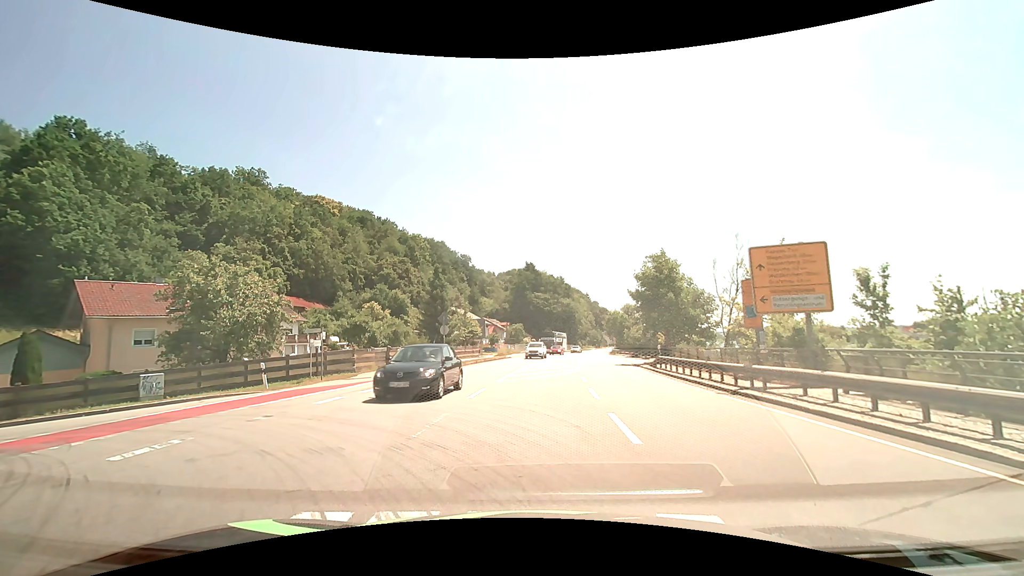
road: primary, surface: asphalt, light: Day
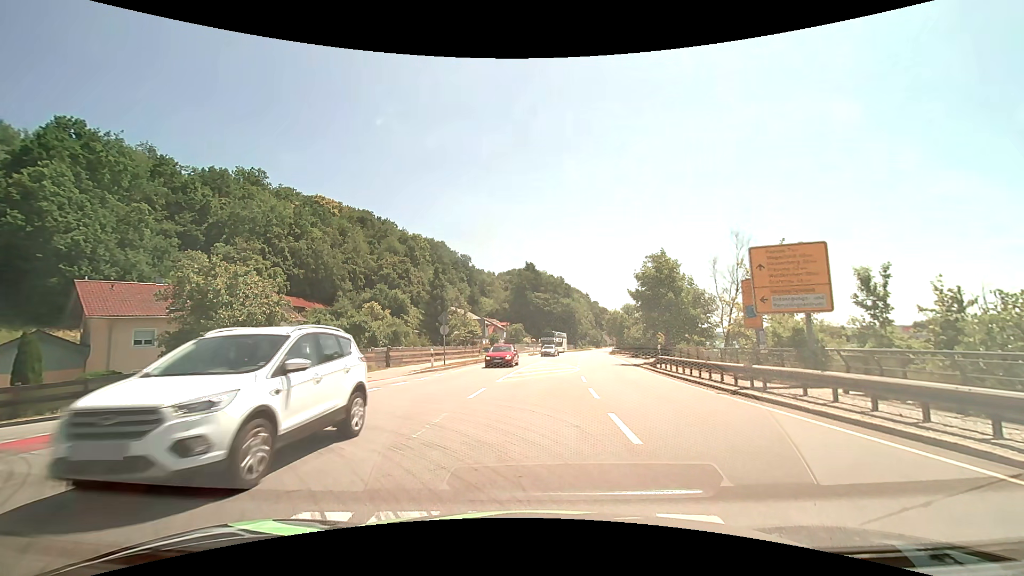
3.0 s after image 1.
(0.0, 0.0) m; 0°
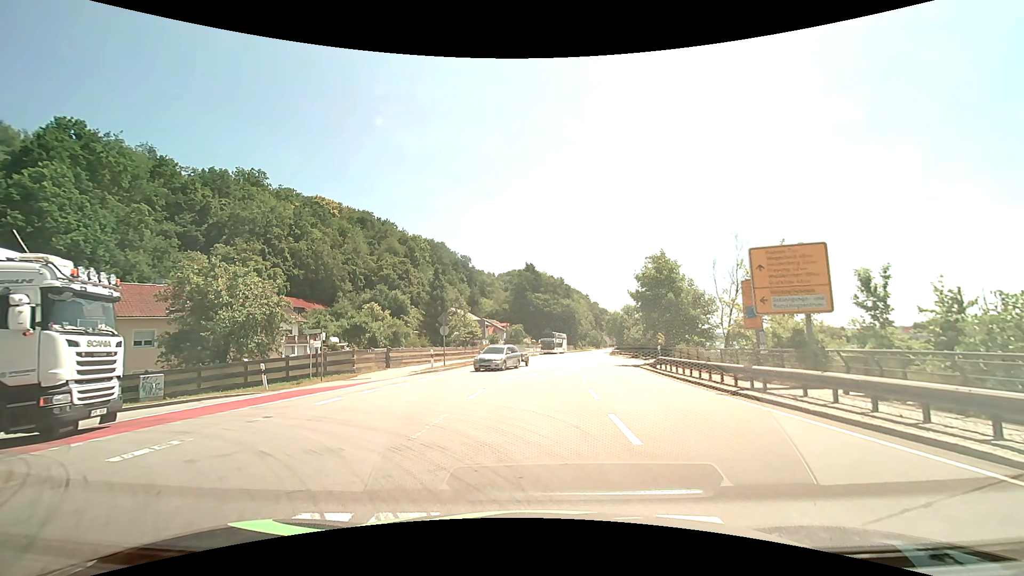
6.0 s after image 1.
(0.0, 0.0) m; 0°
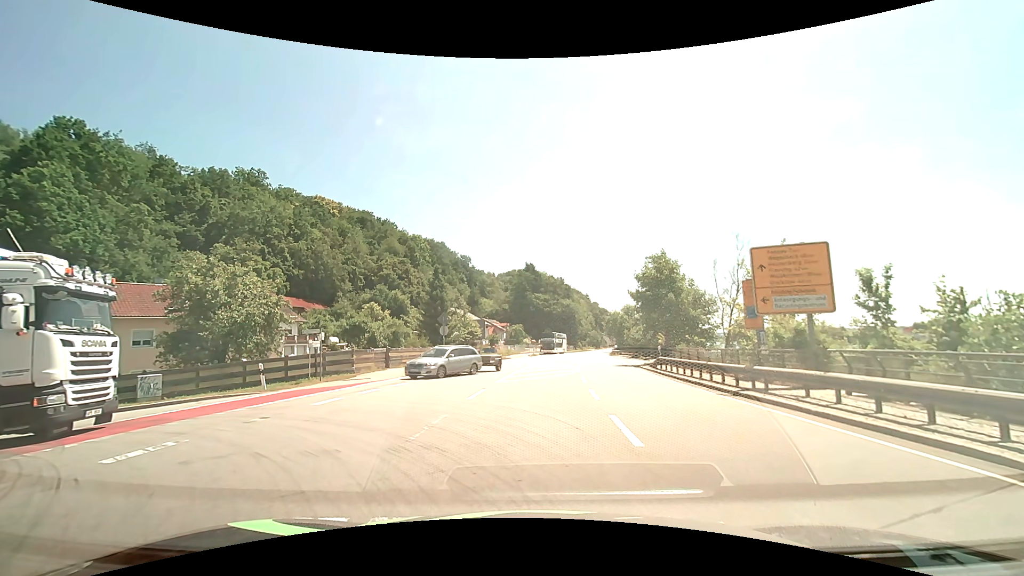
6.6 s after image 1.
(0.0, +0.1) m; 0°
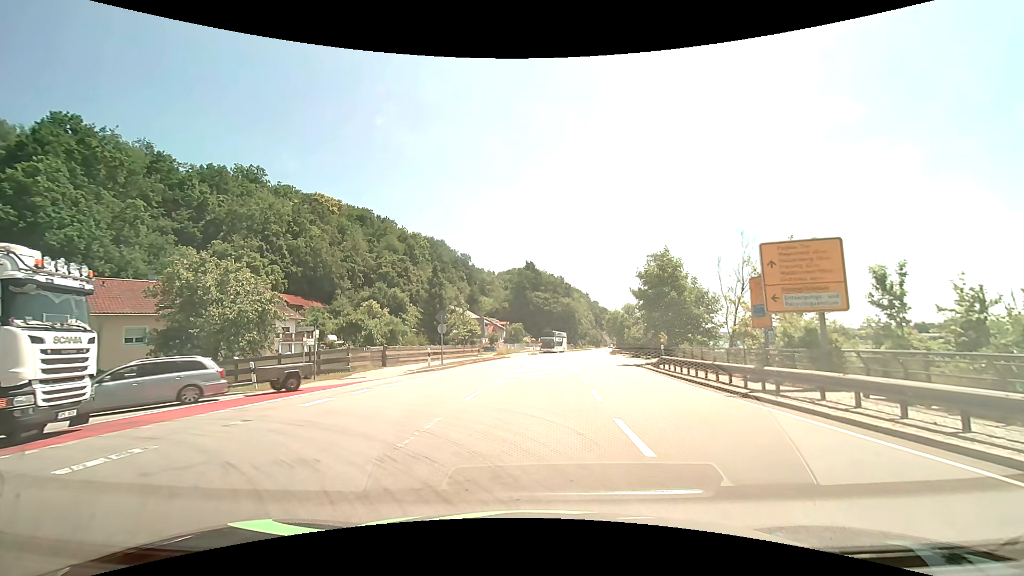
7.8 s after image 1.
(0.0, +0.7) m; 0°
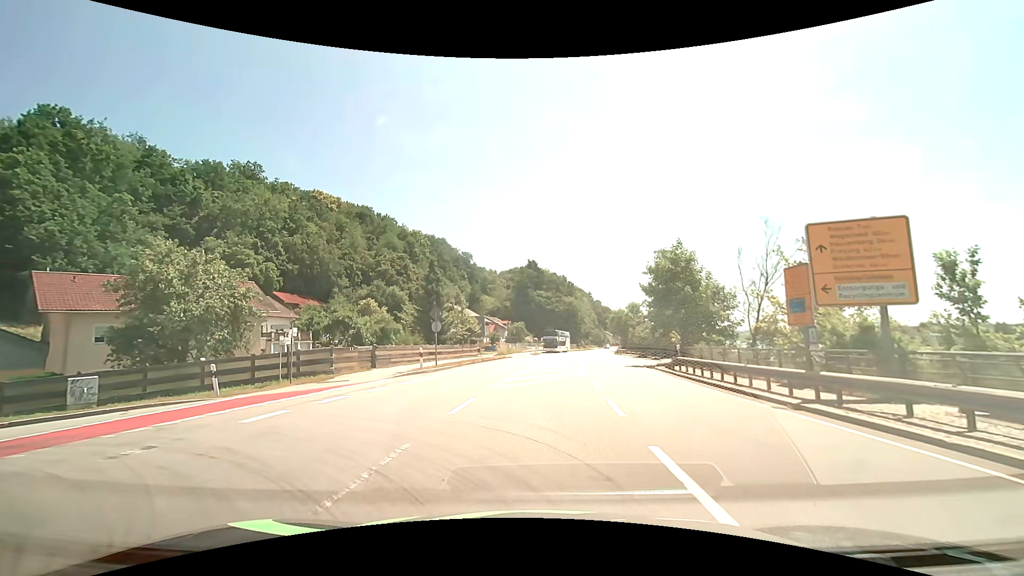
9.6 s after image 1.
(0.0, +2.7) m; +1°
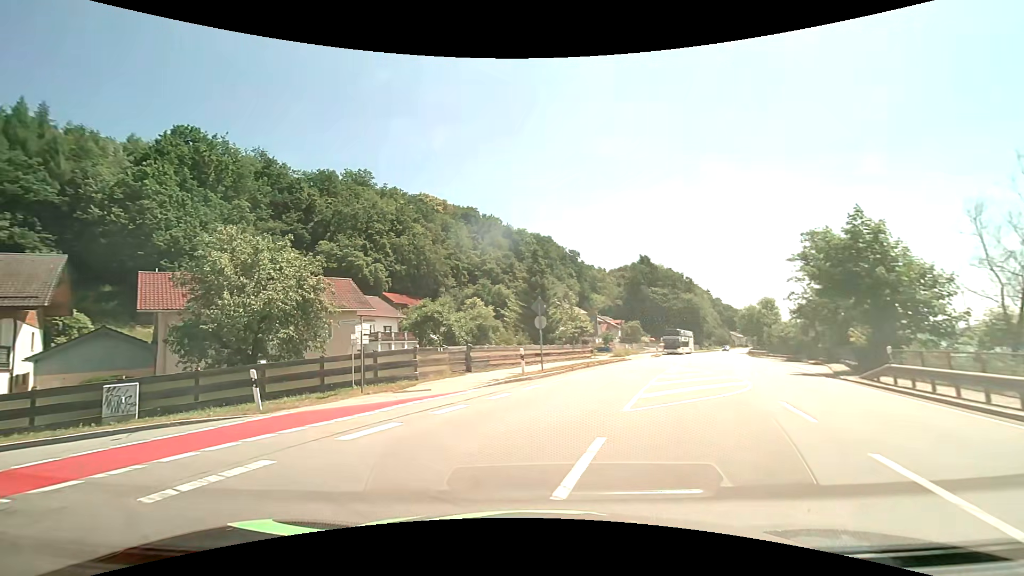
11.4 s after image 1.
(-0.4, +5.7) m; -13°
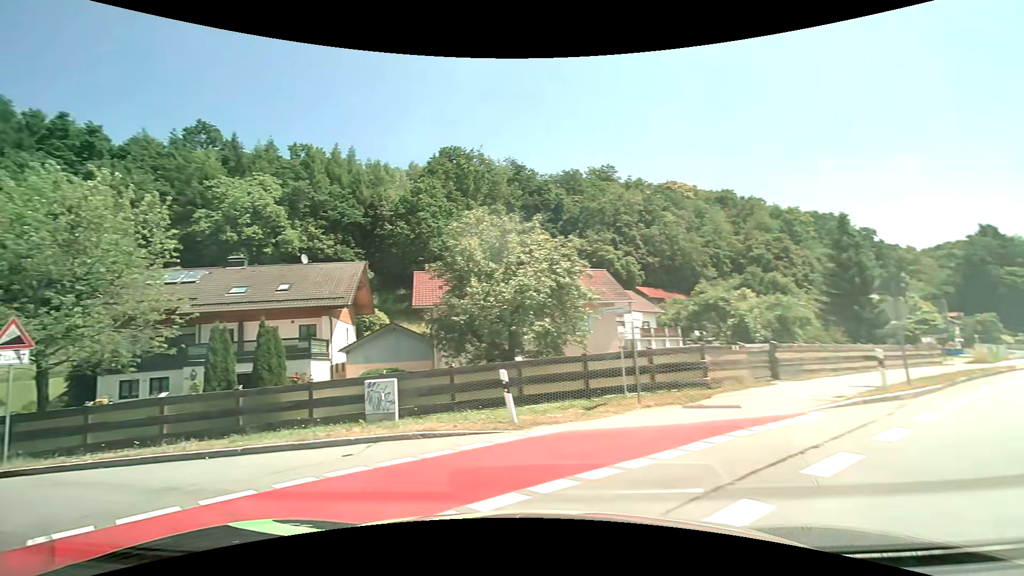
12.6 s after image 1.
(-1.0, +4.6) m; -28°
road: tertiary
(-5, +8) (-15, +11) (-25, +12) (-35, +12) (-45, +12) (-55, +12) (-65, +12) (-75, +12) (-85, +13) (-95, +13) m
